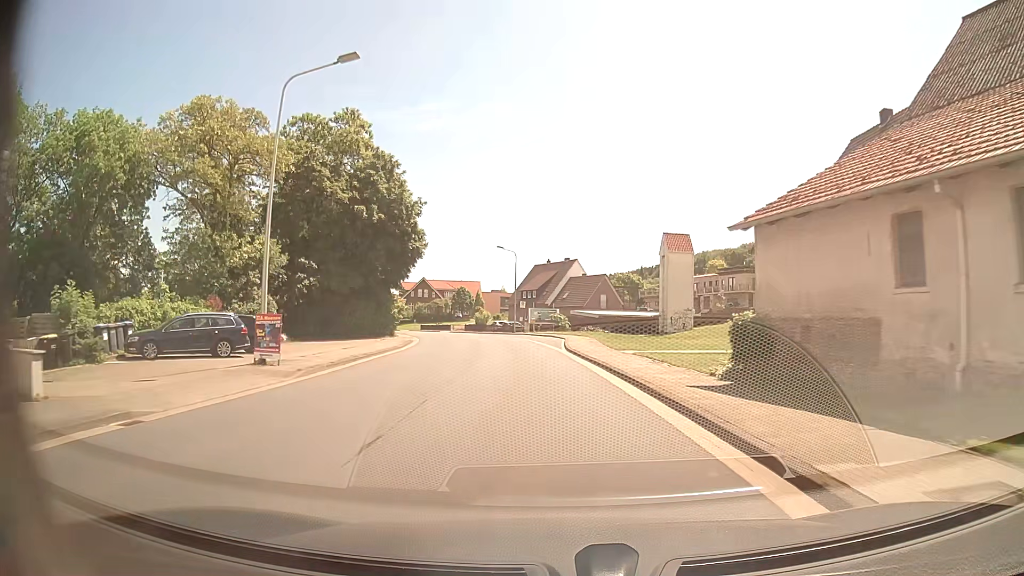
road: tertiary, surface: asphalt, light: Day
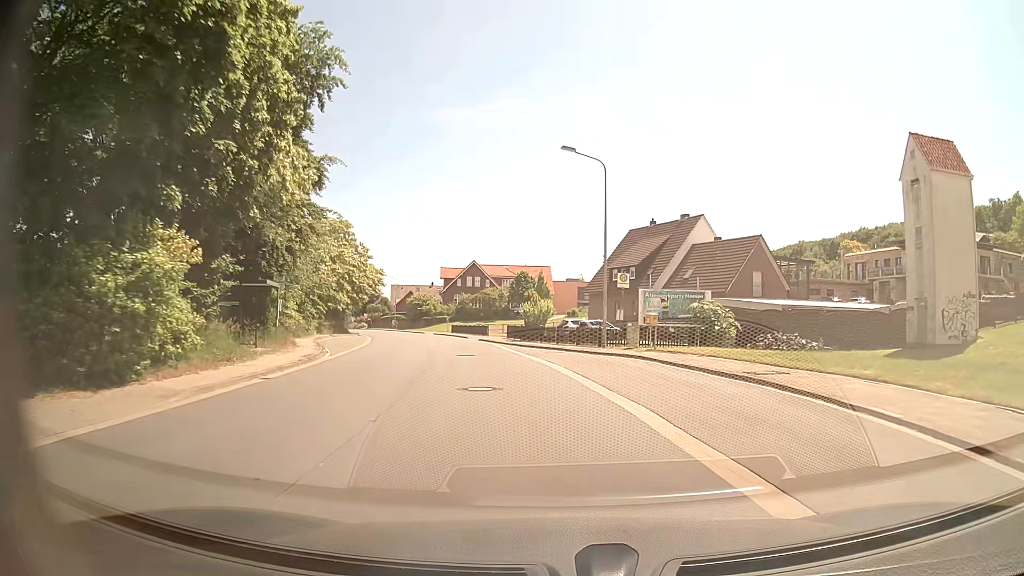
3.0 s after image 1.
(-2.8, +39.3) m; -7°
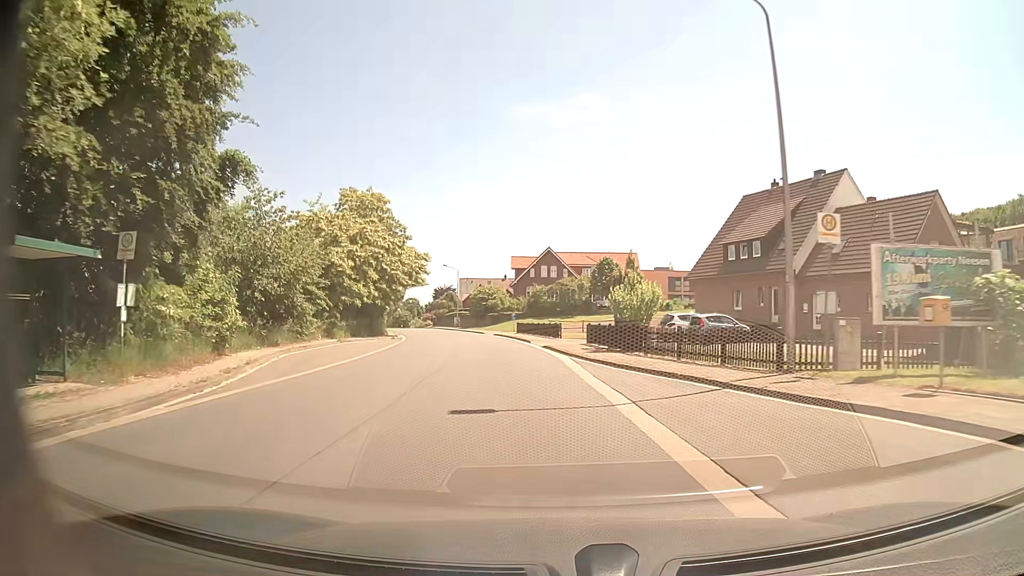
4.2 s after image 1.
(-0.7, +15.7) m; -7°
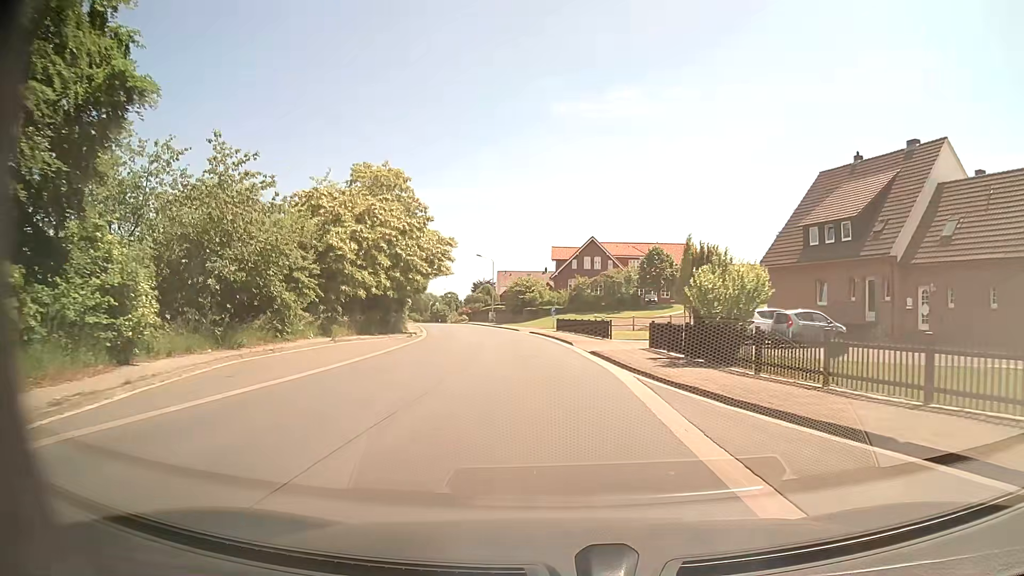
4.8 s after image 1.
(-0.2, +7.9) m; -4°
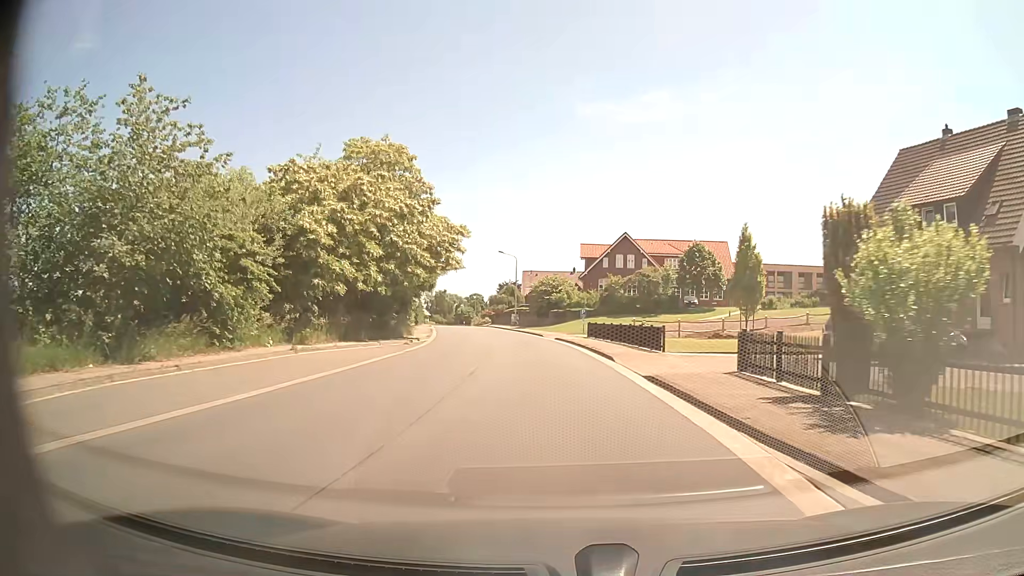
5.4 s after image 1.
(-0.2, +7.9) m; -2°
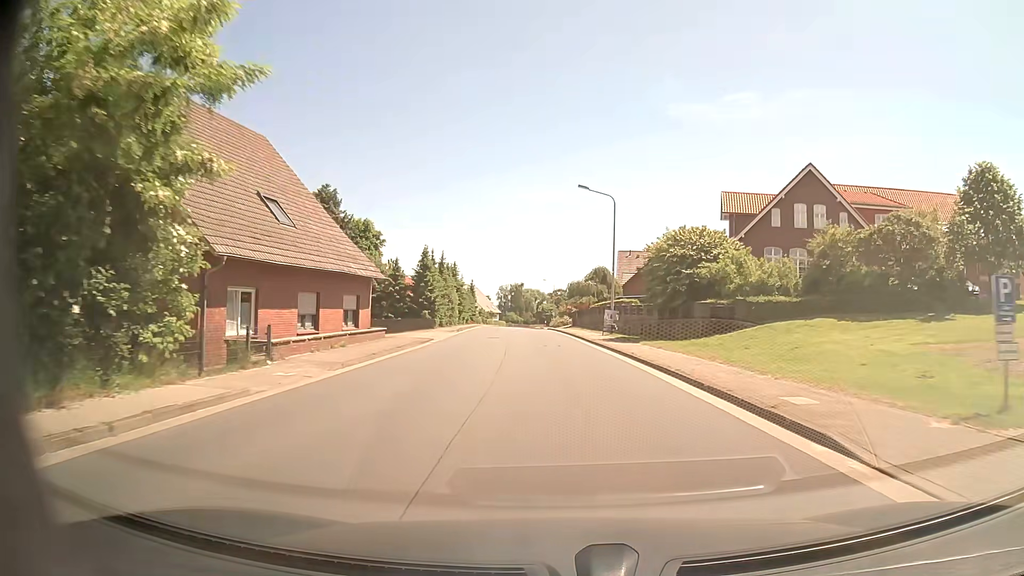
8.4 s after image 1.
(-2.9, +39.3) m; -7°
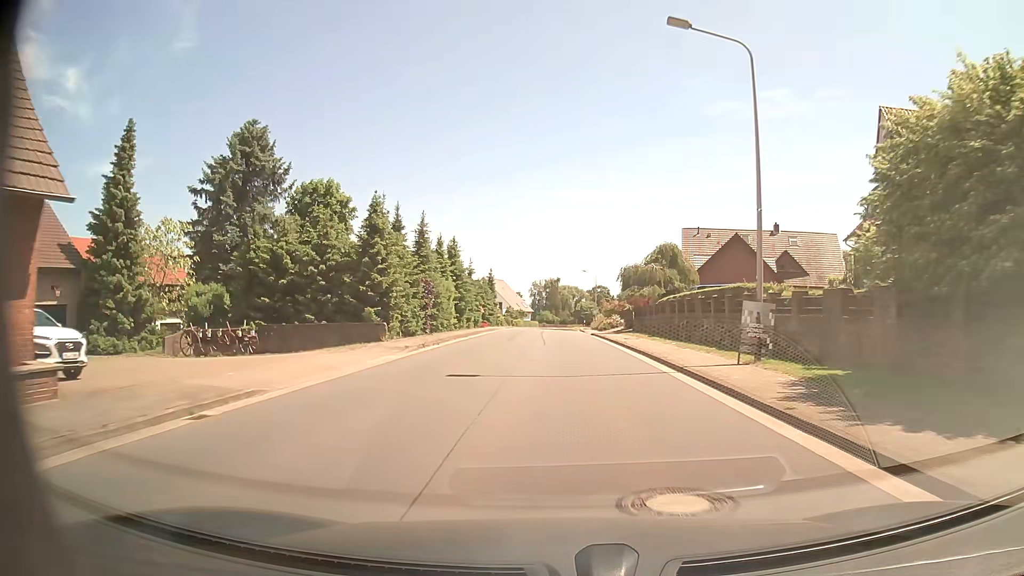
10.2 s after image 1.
(-0.9, +23.6) m; -4°
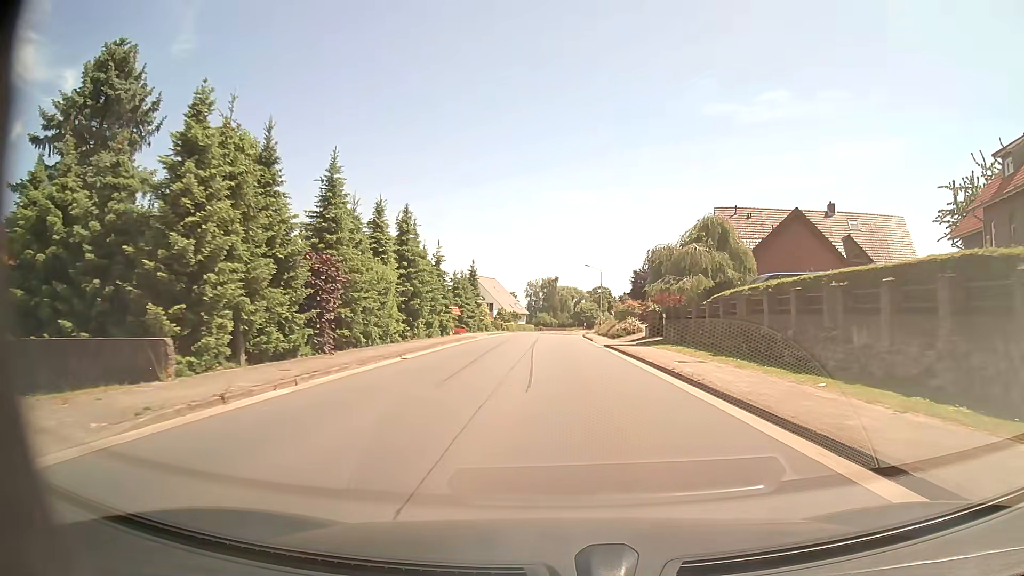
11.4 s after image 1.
(-0.1, +15.6) m; 0°
(0, +10) (0, +20) (0, +30) (0, +40) (0, +50) (0, +60) (0, +70) (0, +80) (+1, +90) (+1, +100) m
